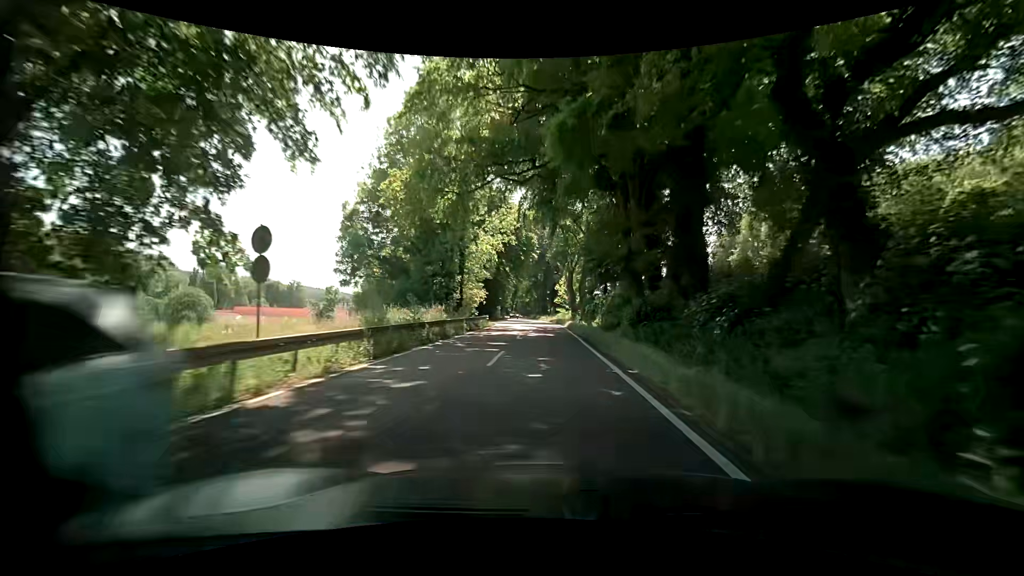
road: secondary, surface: asphalt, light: Day
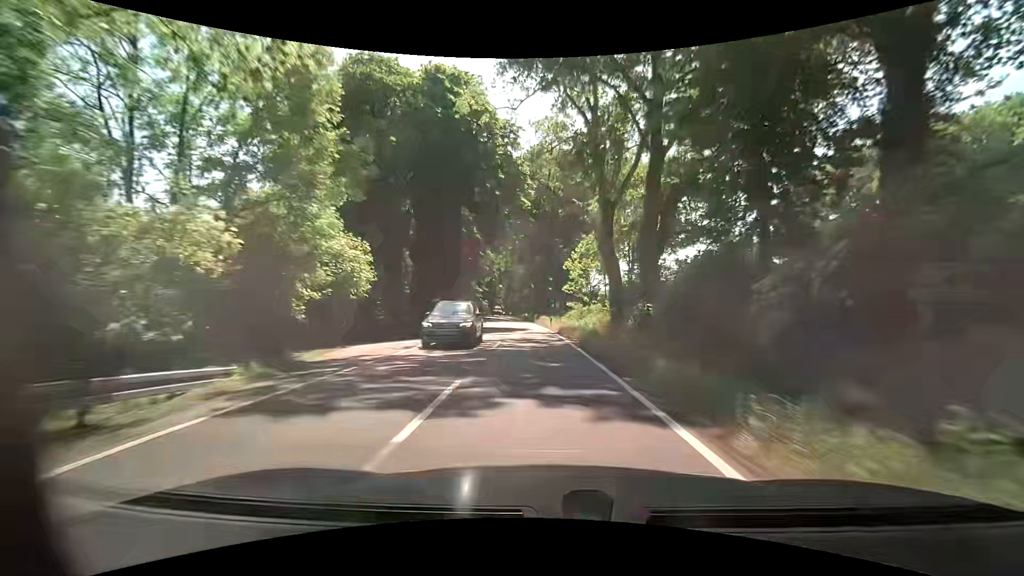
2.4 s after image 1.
(-0.2, +42.3) m; 0°
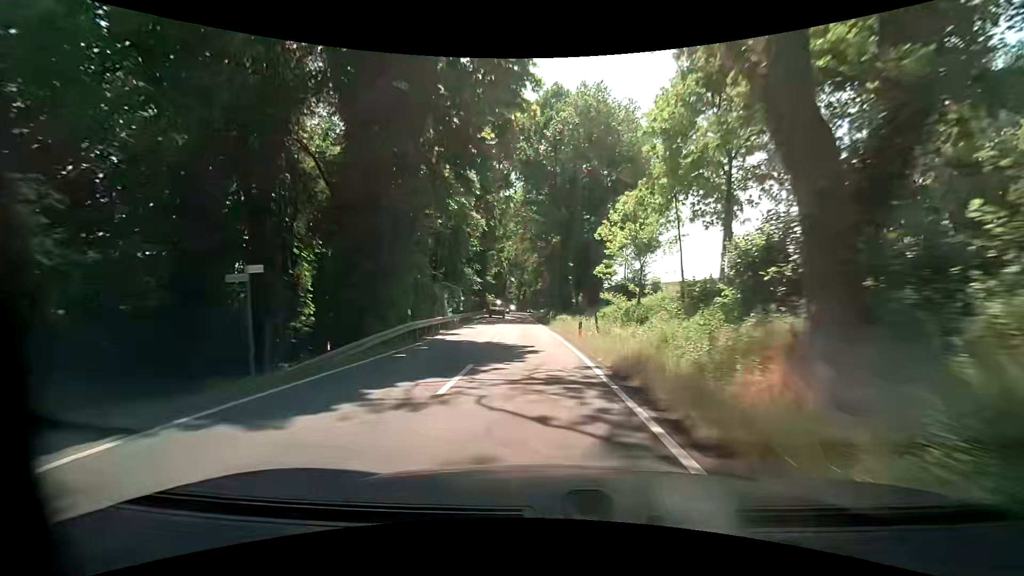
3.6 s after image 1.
(-0.3, +21.2) m; -2°
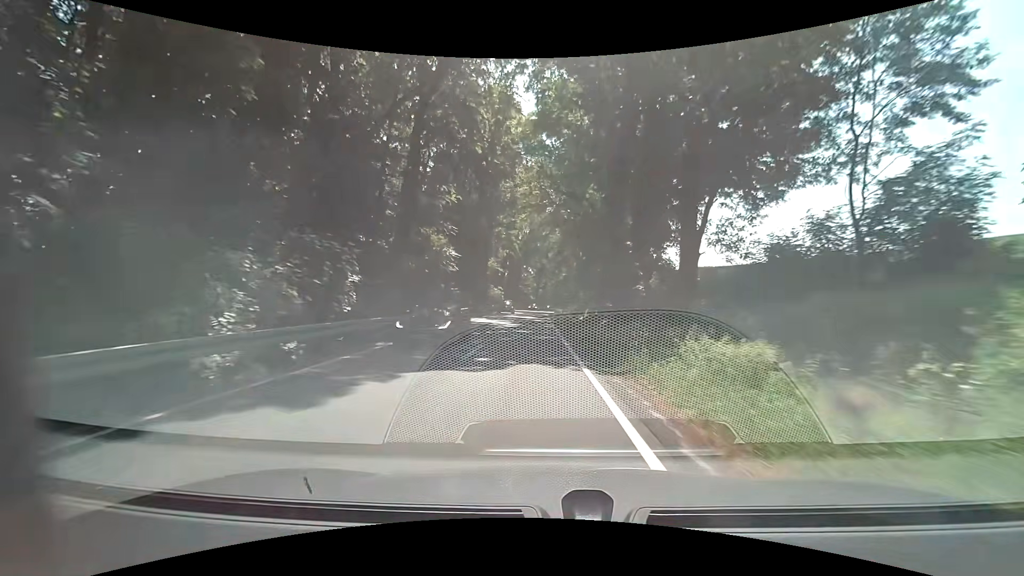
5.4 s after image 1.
(-0.7, +31.9) m; -2°
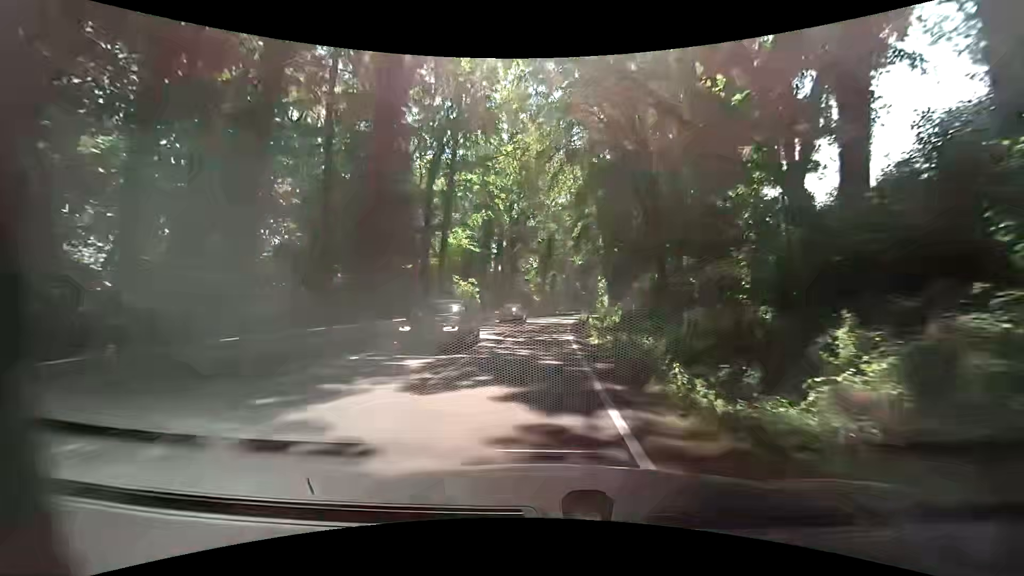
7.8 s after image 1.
(-0.6, +39.3) m; -1°
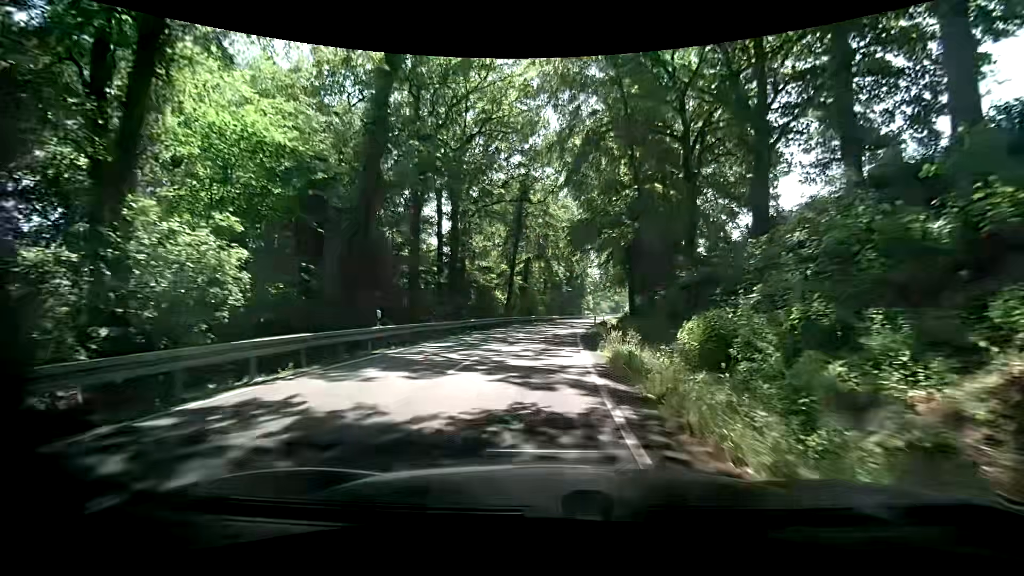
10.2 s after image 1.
(+0.4, +33.7) m; +2°
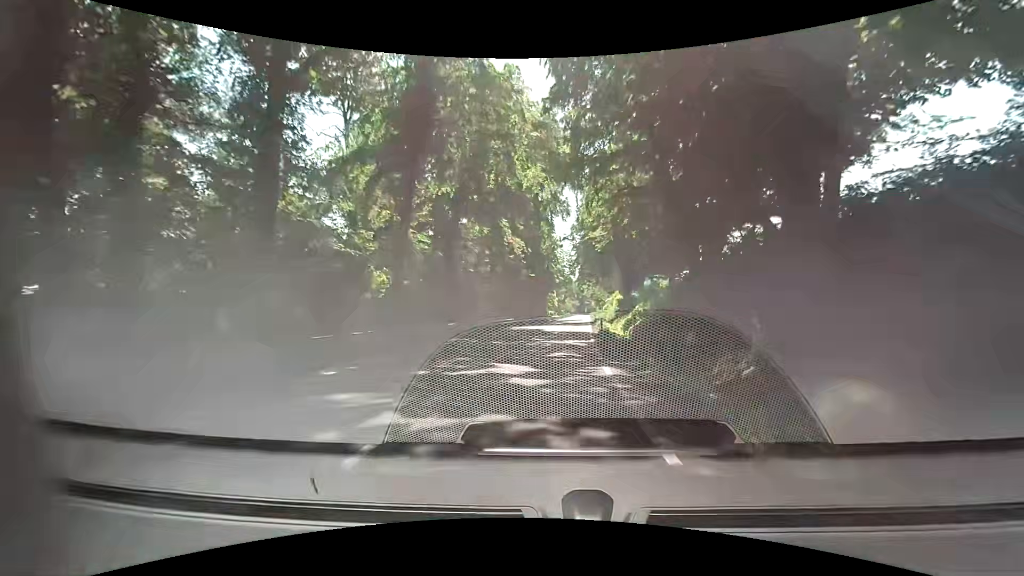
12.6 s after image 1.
(+1.1, +33.3) m; +4°
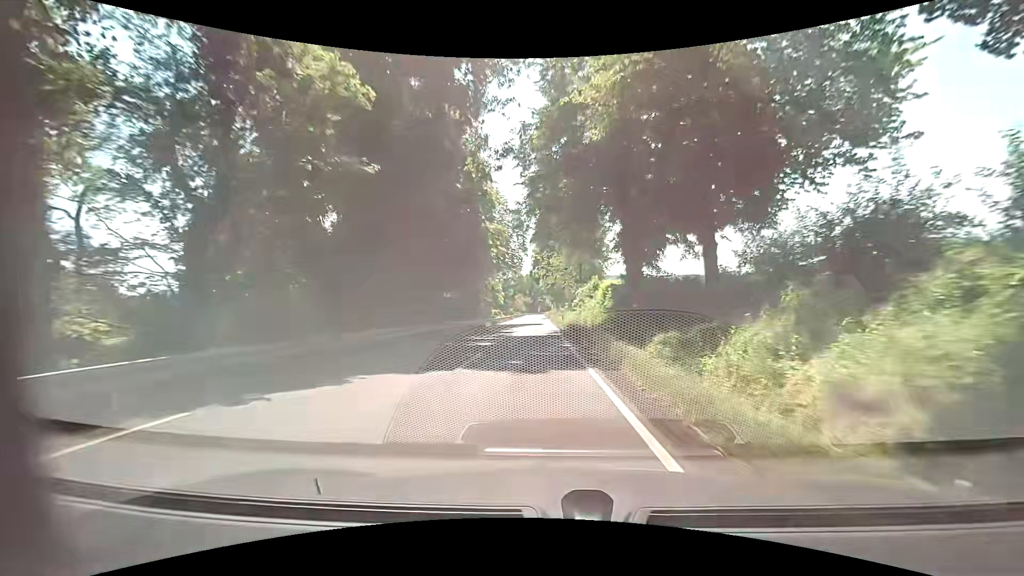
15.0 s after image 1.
(+2.5, +37.8) m; +6°
(0, +10) (0, +20) (0, +30) (0, +40) (0, +50) (-1, +60) (-1, +70) (-1, +80) (-1, +90) (-2, +100) m
